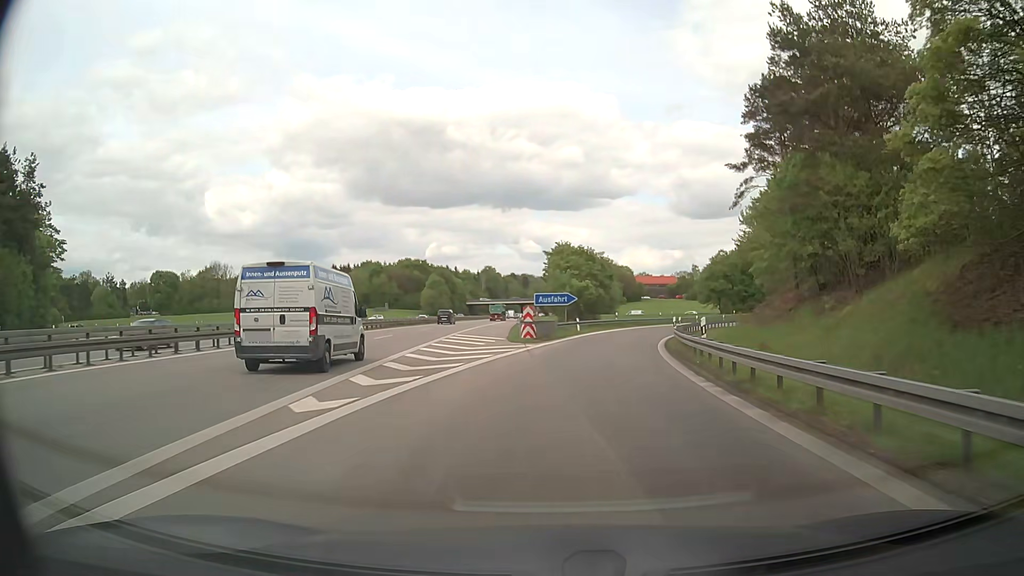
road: motorway_link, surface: asphalt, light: Day
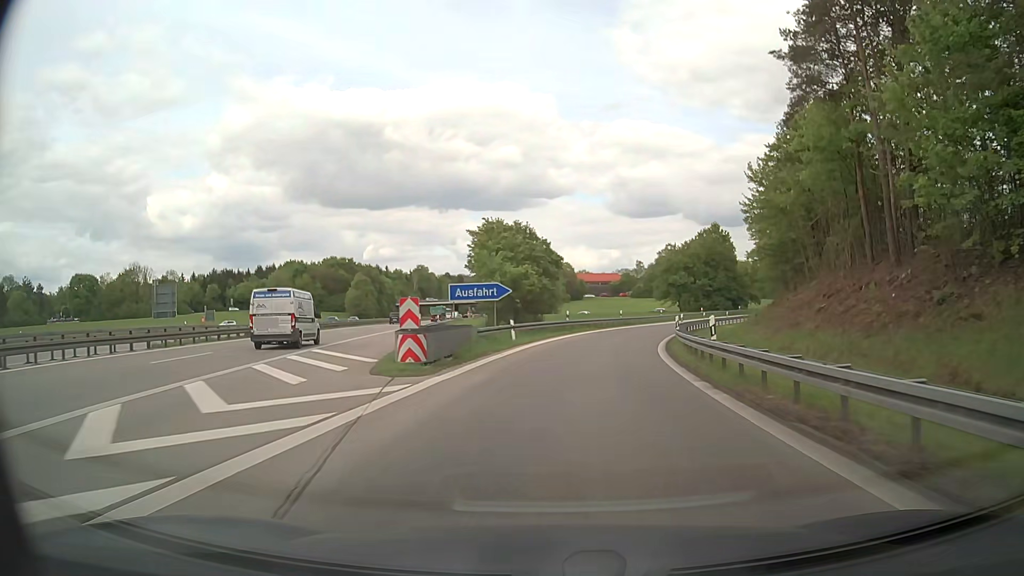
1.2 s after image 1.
(+0.8, +17.4) m; +5°
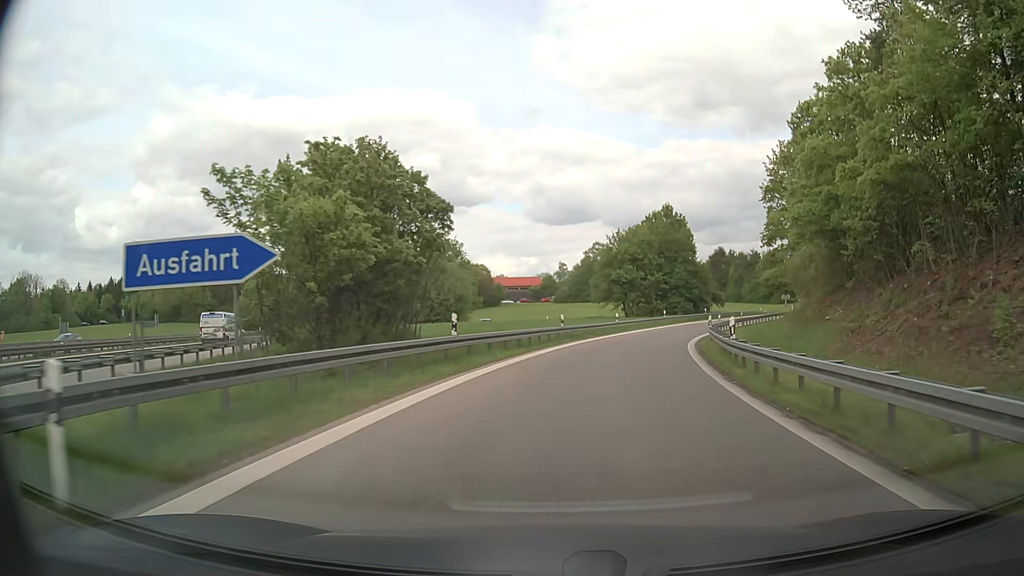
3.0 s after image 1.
(+1.5, +25.1) m; +7°
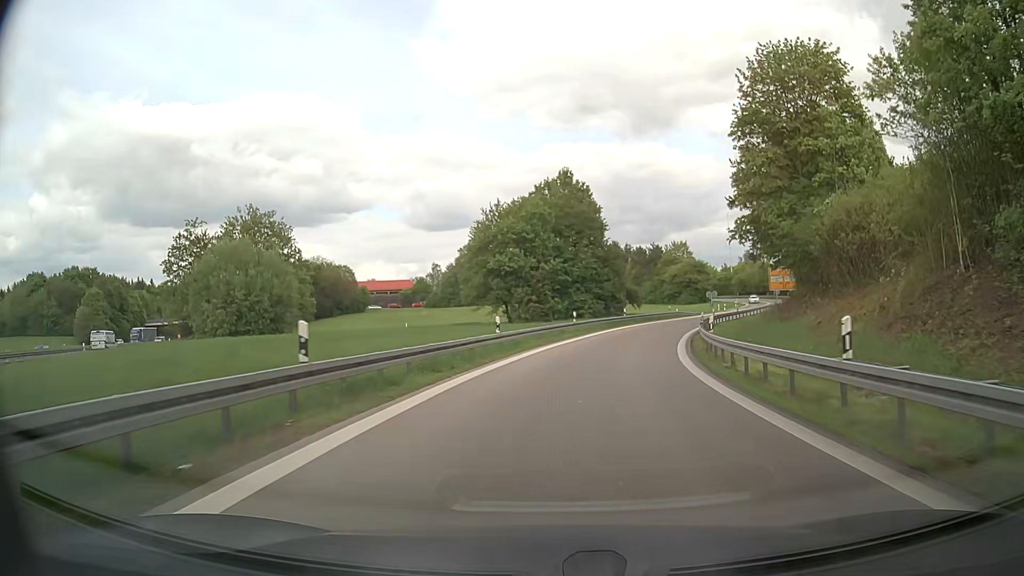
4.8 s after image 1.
(+2.1, +24.5) m; +10°
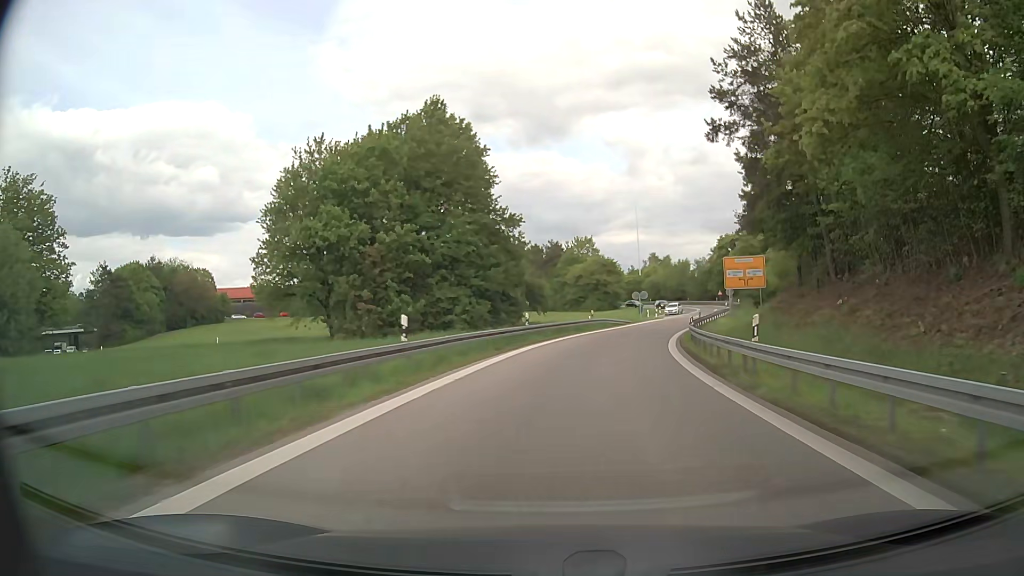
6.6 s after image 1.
(+2.2, +25.0) m; +10°
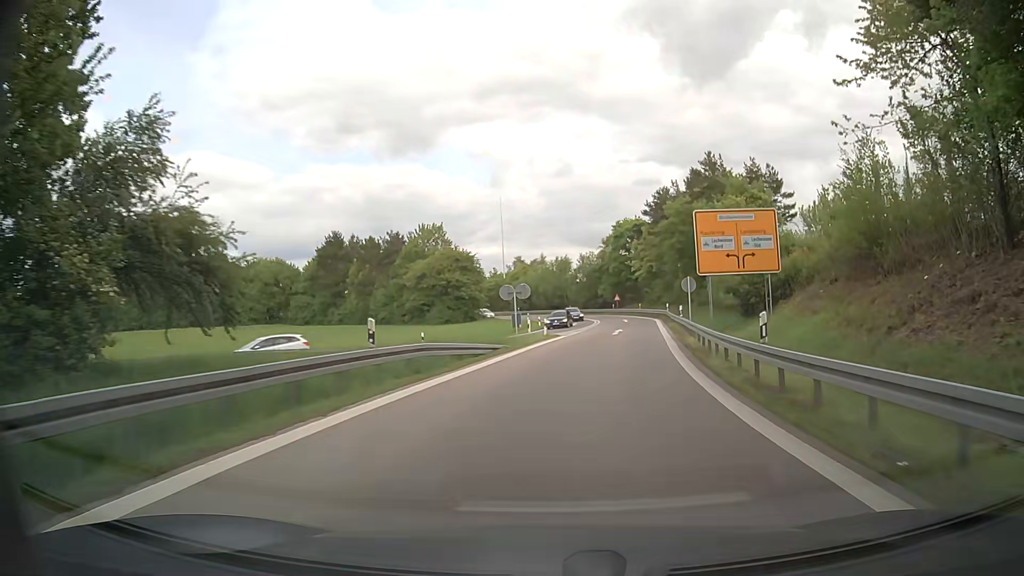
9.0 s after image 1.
(+3.4, +32.8) m; +12°
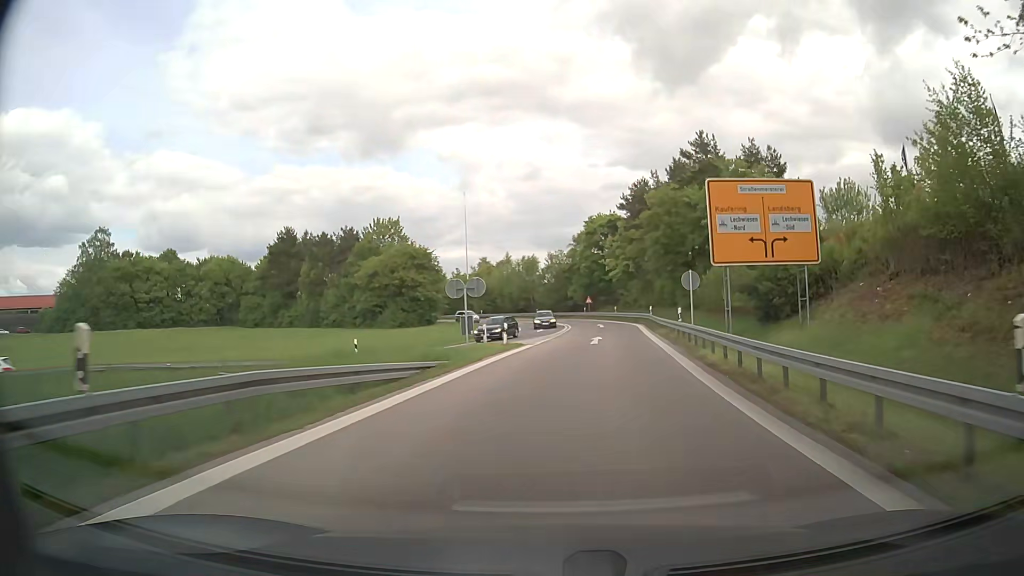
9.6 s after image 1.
(+0.2, +8.1) m; +3°
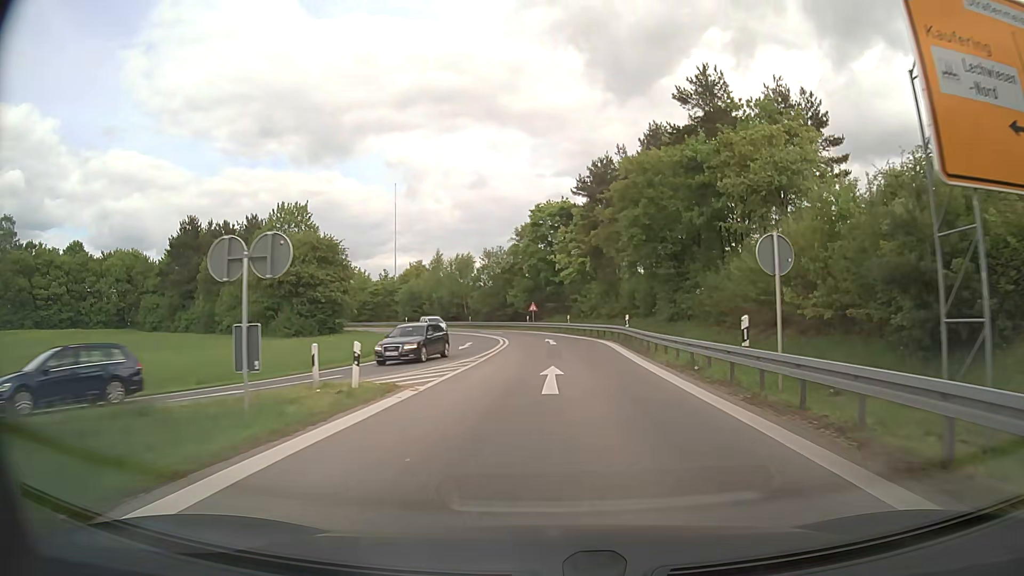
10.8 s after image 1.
(+0.6, +15.9) m; +4°
(0, +10) (+1, +20) (+1, +30) (0, +40) (-1, +50) (-4, +60) (-8, +69) (-13, +77) (-20, +84) (-28, +90) m
